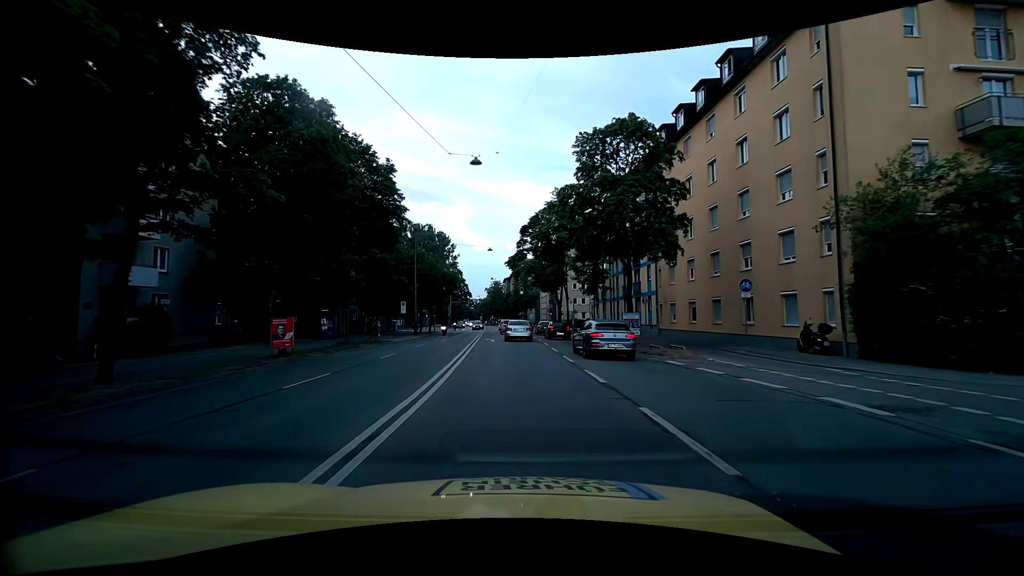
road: primary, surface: asphalt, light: Day
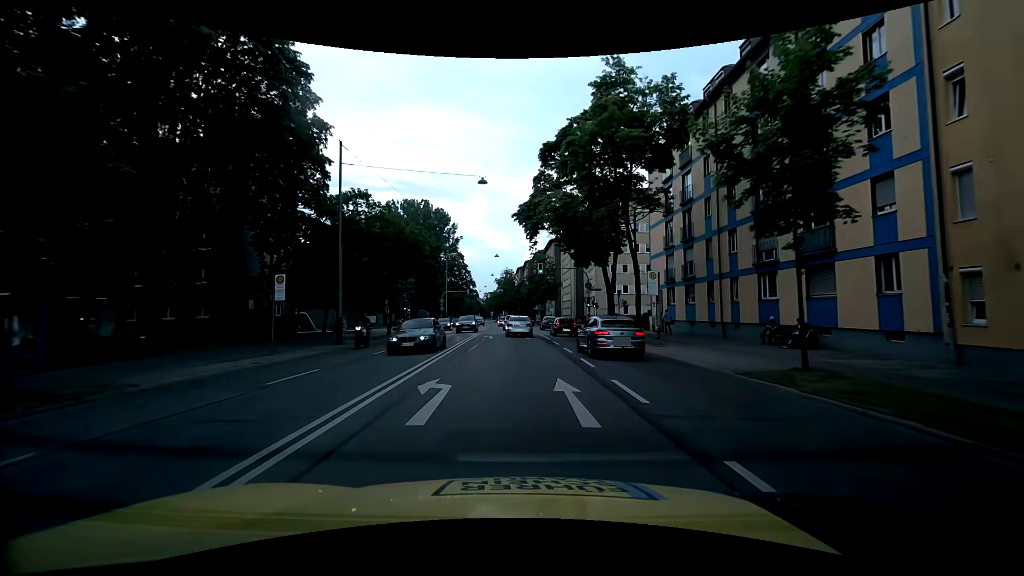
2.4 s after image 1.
(-0.6, +26.6) m; -2°
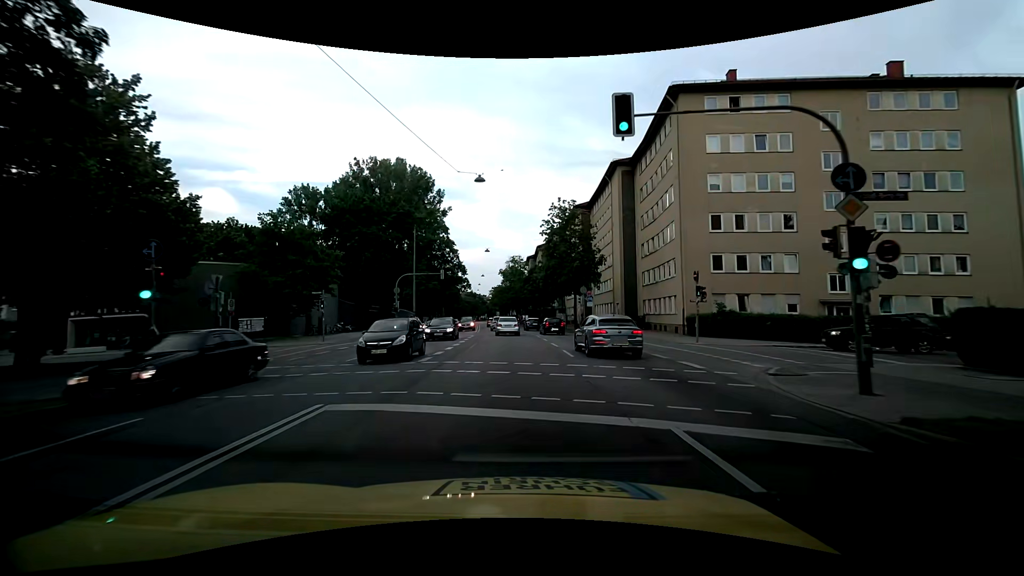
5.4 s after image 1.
(-0.3, +33.8) m; -1°
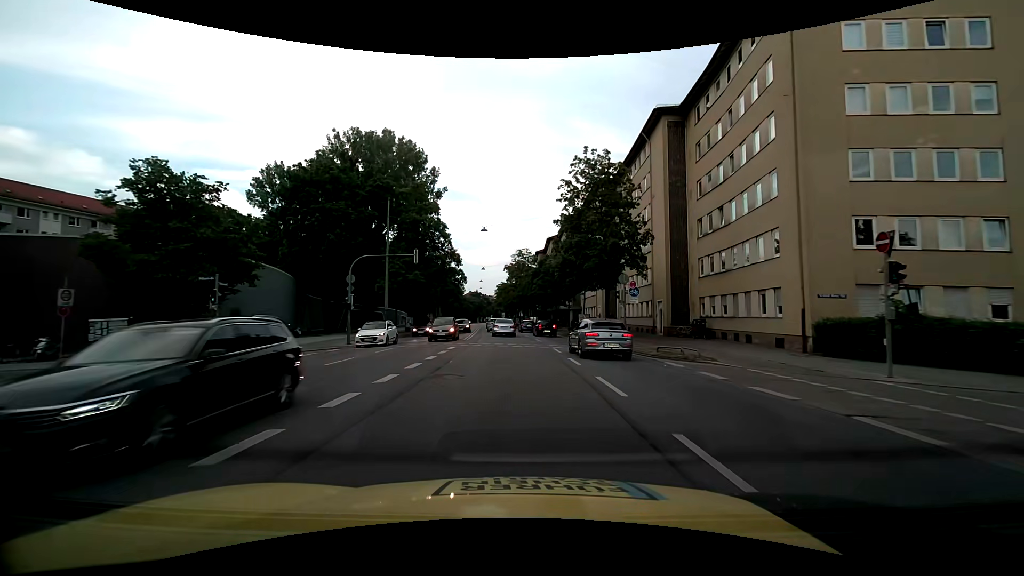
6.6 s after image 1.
(0.0, +14.2) m; -1°
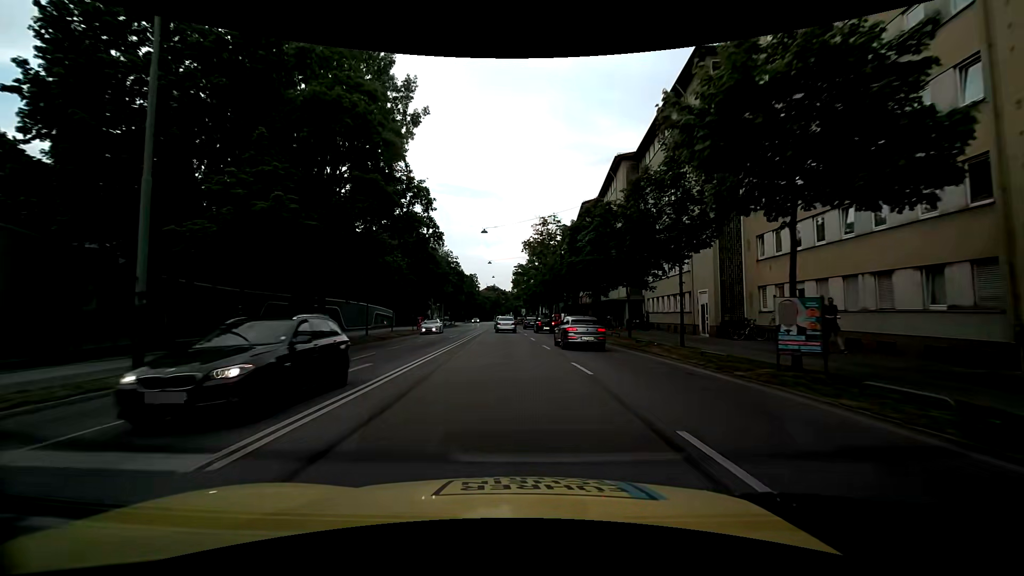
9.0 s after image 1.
(-0.3, +29.2) m; -2°
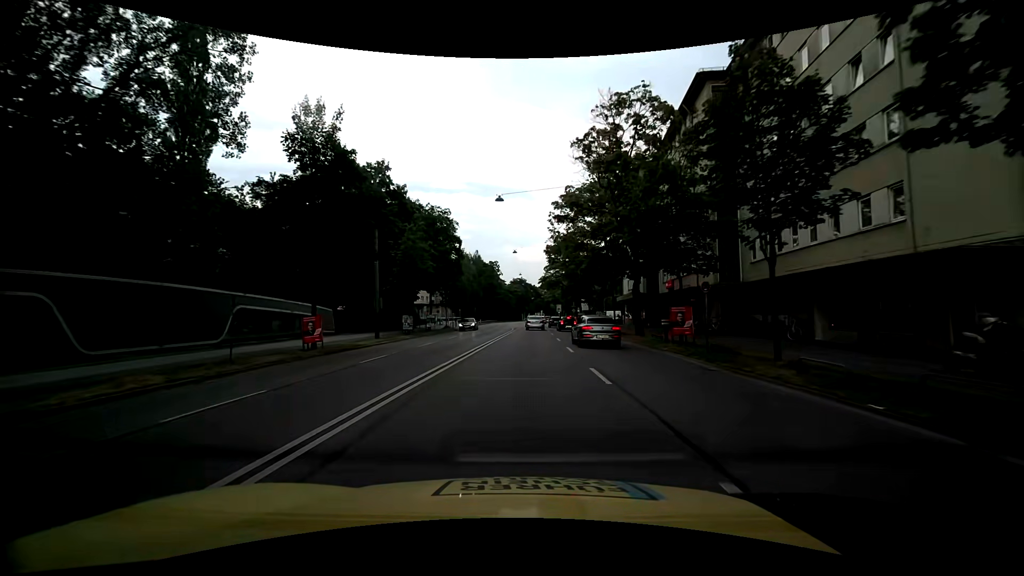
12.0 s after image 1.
(-1.1, +37.9) m; -3°
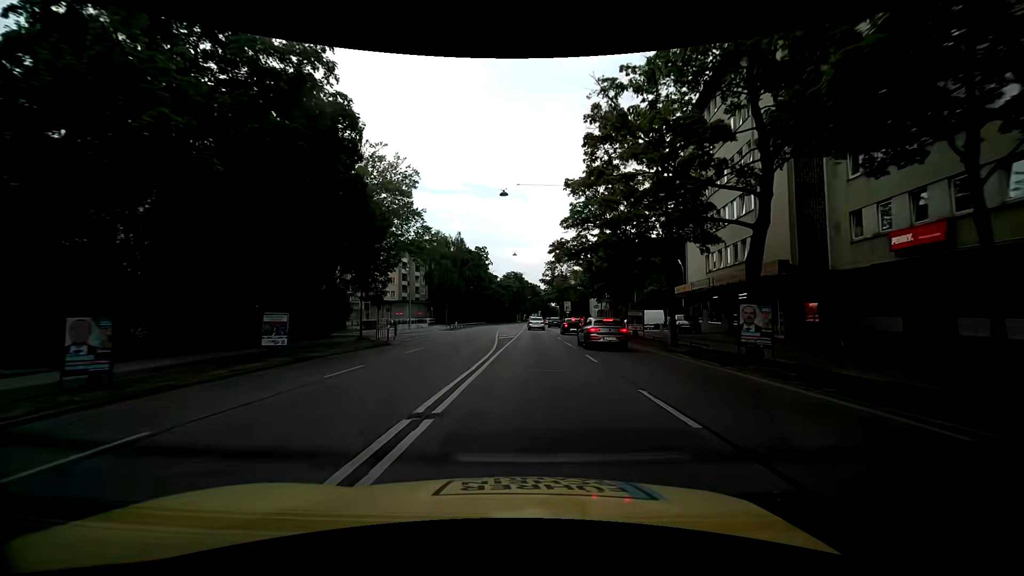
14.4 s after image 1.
(-0.4, +30.7) m; 0°
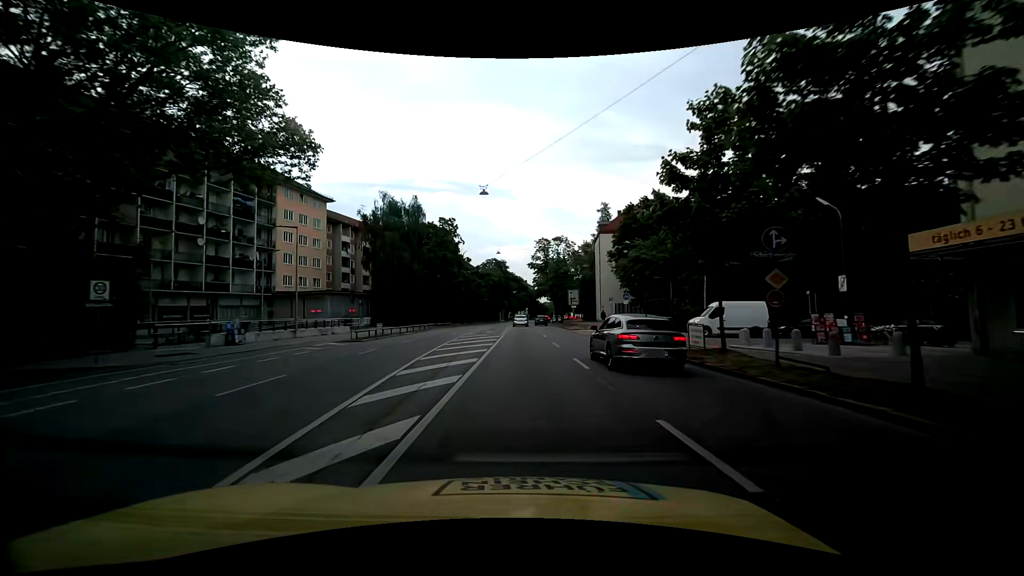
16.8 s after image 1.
(+0.5, +30.0) m; +2°
(0, +10) (0, +20) (0, +30) (0, +40) (-1, +50) (-1, +60) (-1, +70) (-1, +80) (-1, +90) (0, +100) m
